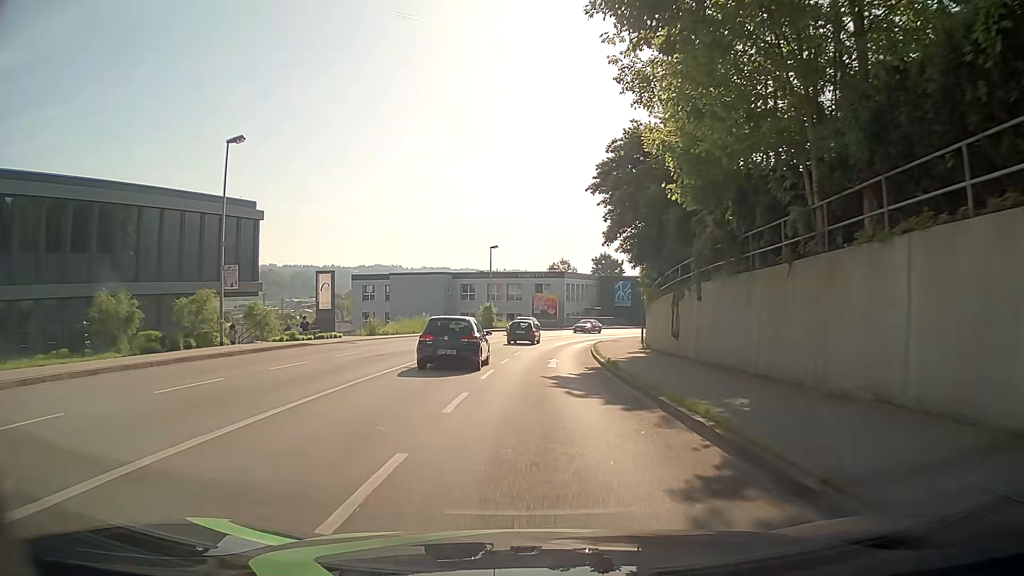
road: tertiary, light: Day
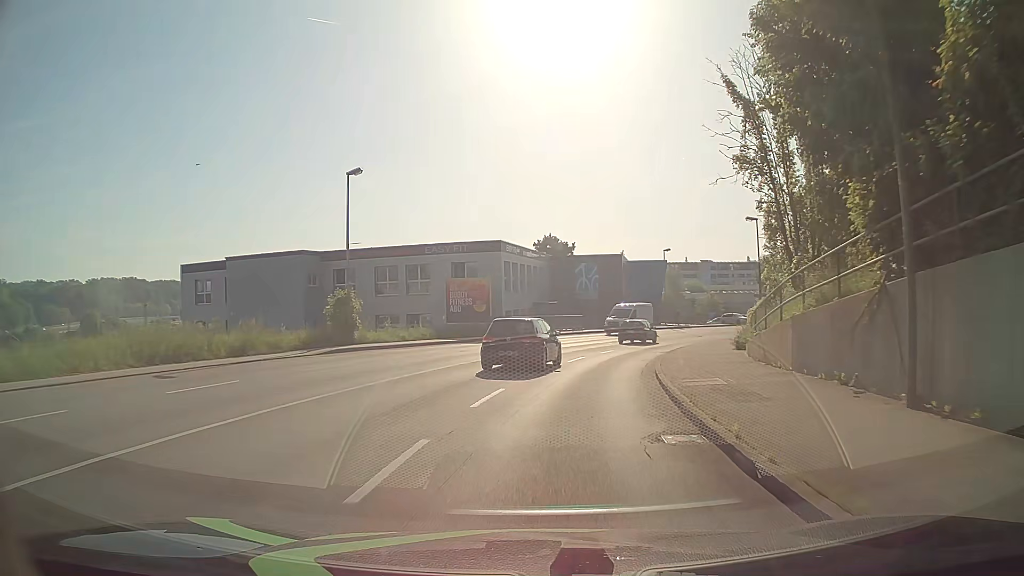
(+1.1, +34.8) m; +6°
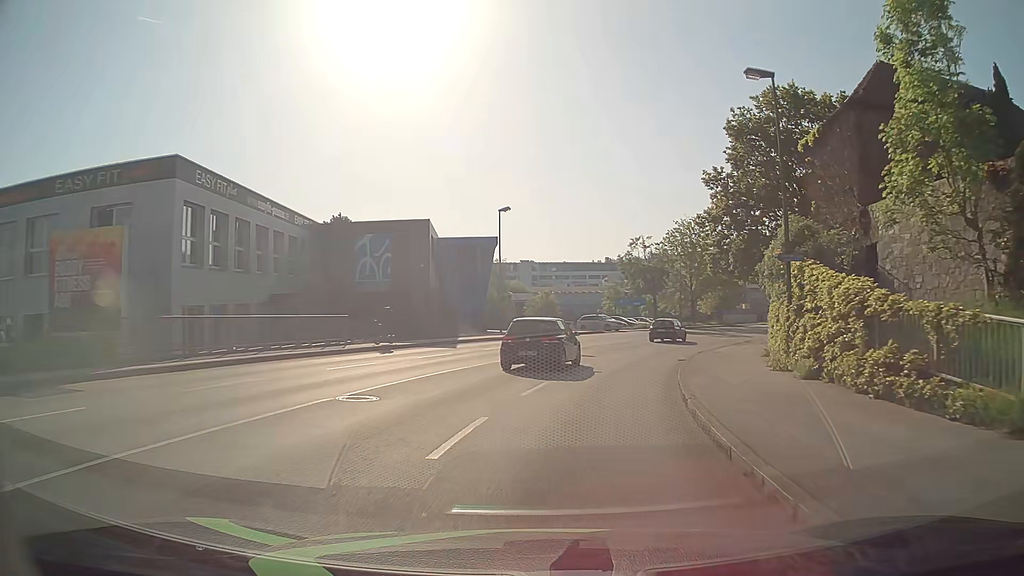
(+3.4, +27.5) m; +16°
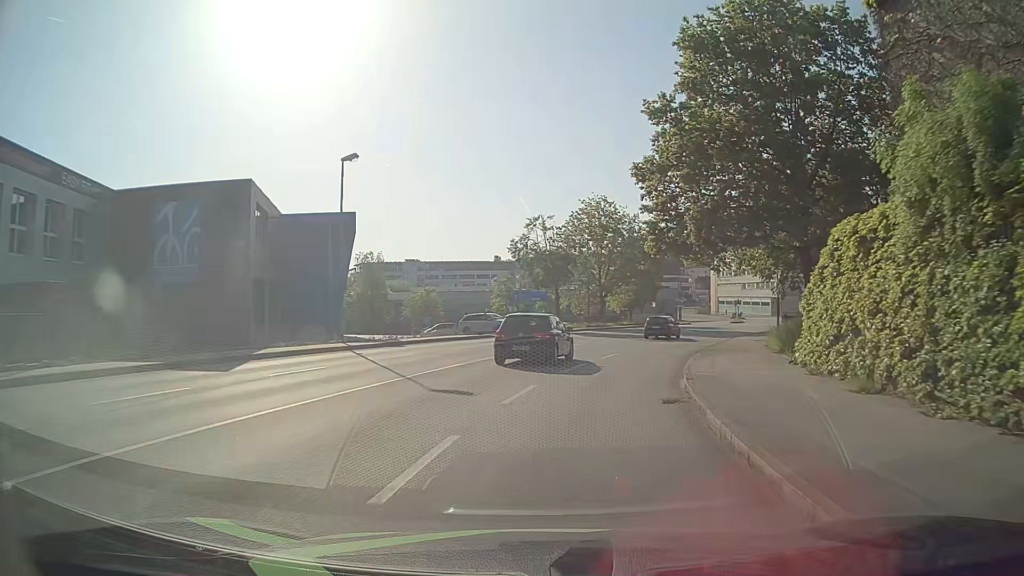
(+1.1, +13.8) m; +9°
(+1, +10) (+2, +20) (+5, +29) (+9, +39) (+14, +48) (+19, +56) (+24, +64) (+29, +73) (+34, +82) (+38, +91) m
